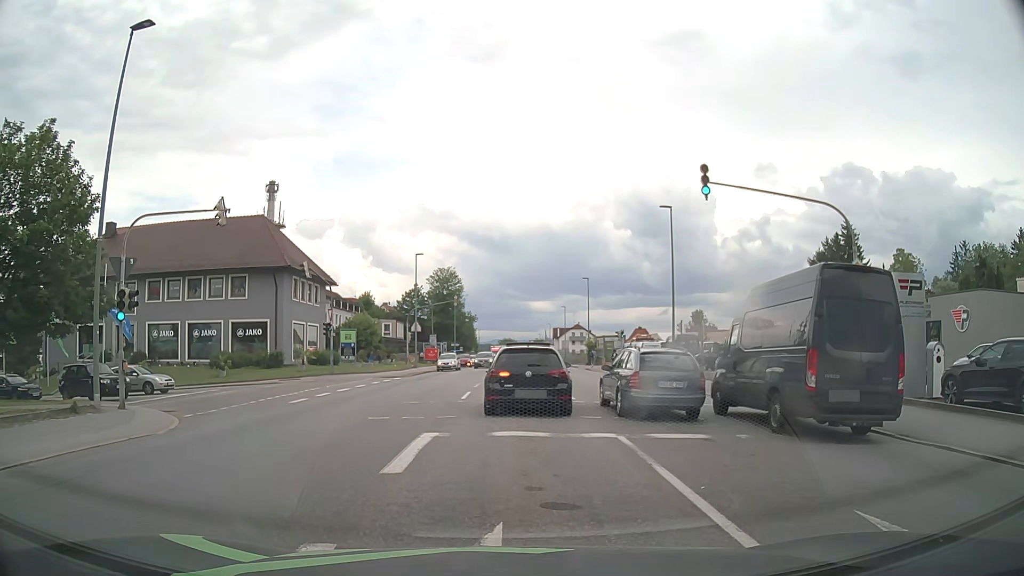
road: tertiary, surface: asphalt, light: Day
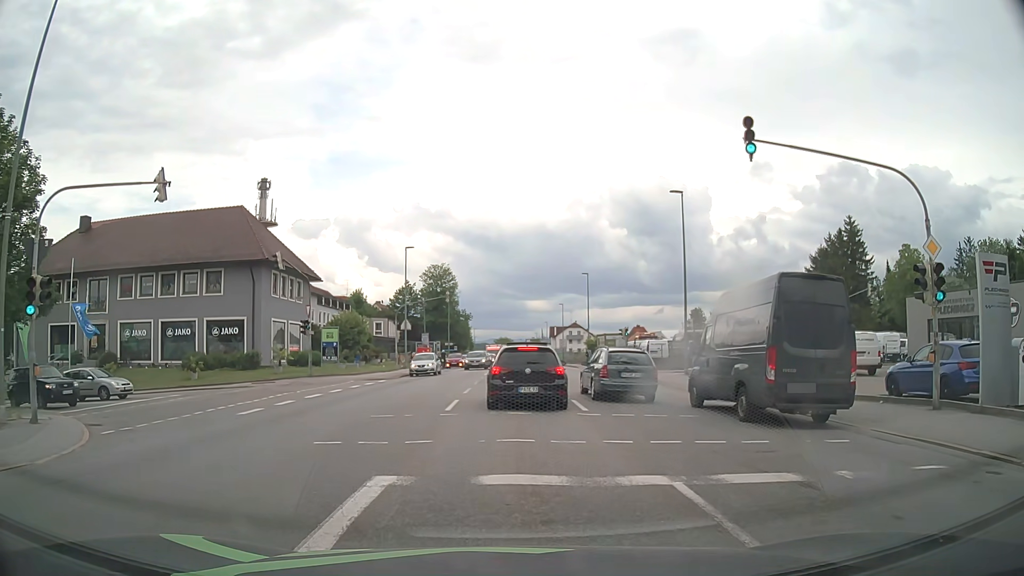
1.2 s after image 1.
(0.0, +3.9) m; 0°
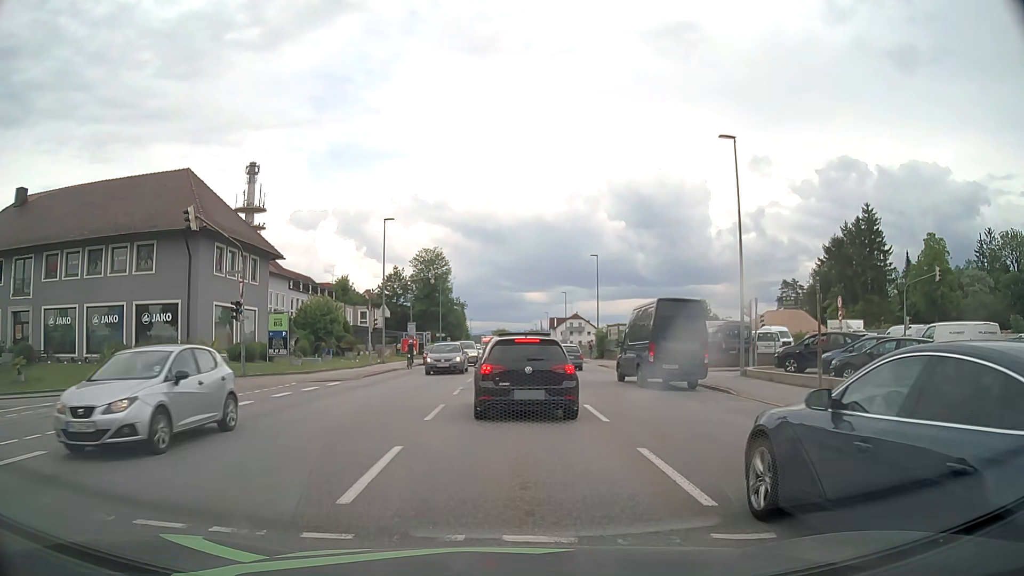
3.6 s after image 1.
(0.0, +9.4) m; 0°
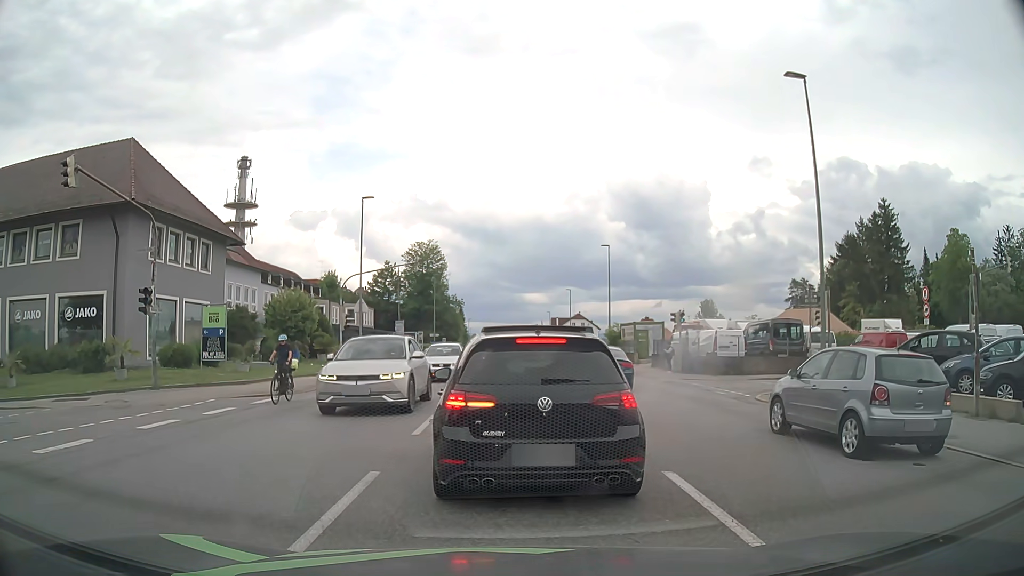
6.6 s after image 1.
(+0.1, +7.4) m; -2°
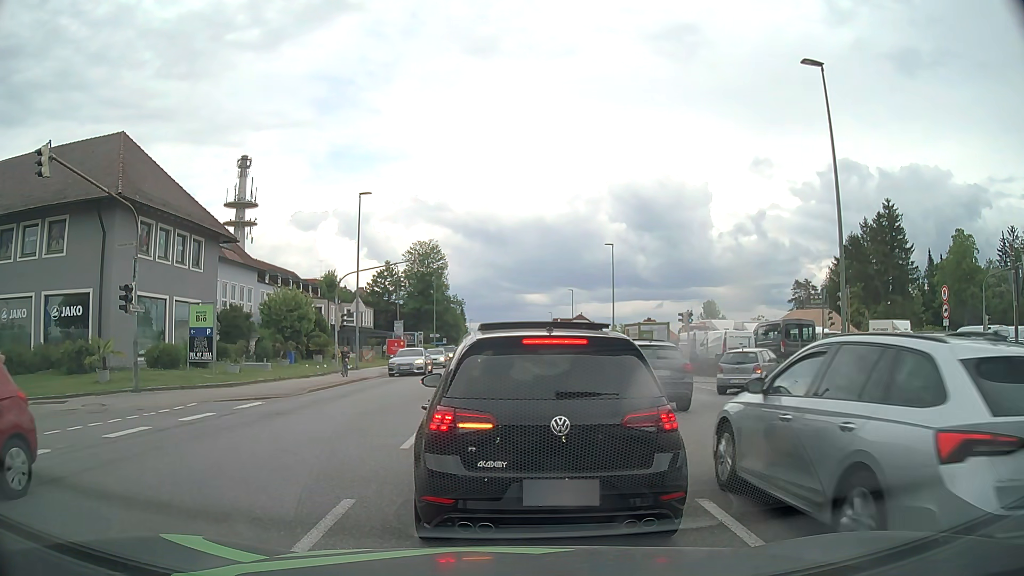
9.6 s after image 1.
(0.0, +1.3) m; 0°
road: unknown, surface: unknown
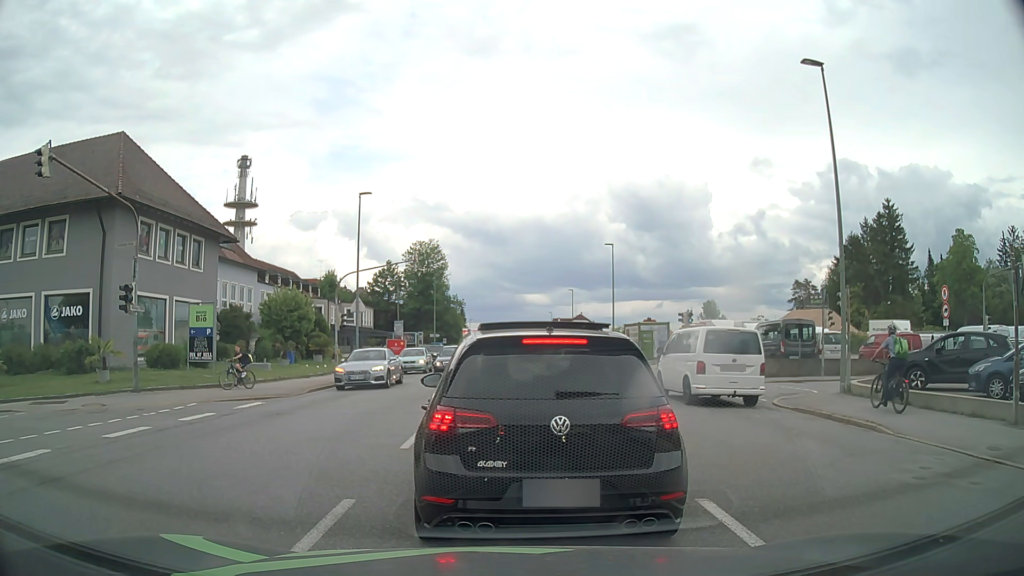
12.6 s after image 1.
(0.0, 0.0) m; 0°
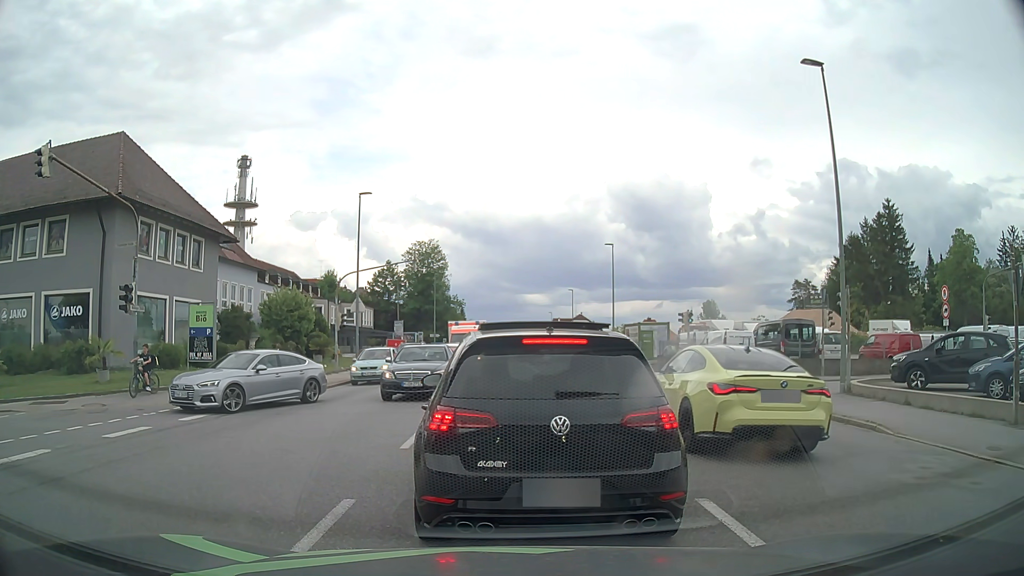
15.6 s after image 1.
(0.0, 0.0) m; 0°
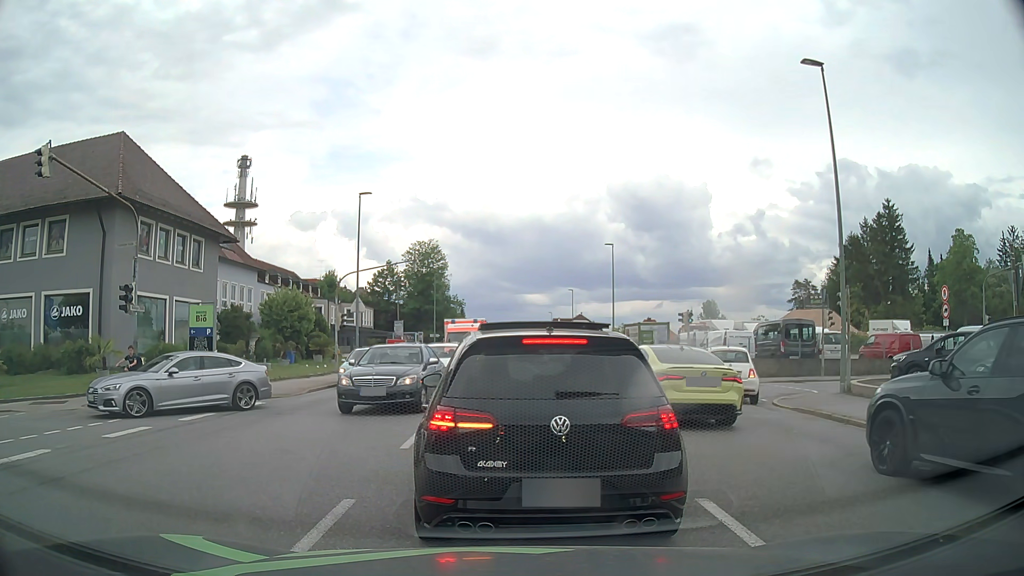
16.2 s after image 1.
(0.0, 0.0) m; 0°
